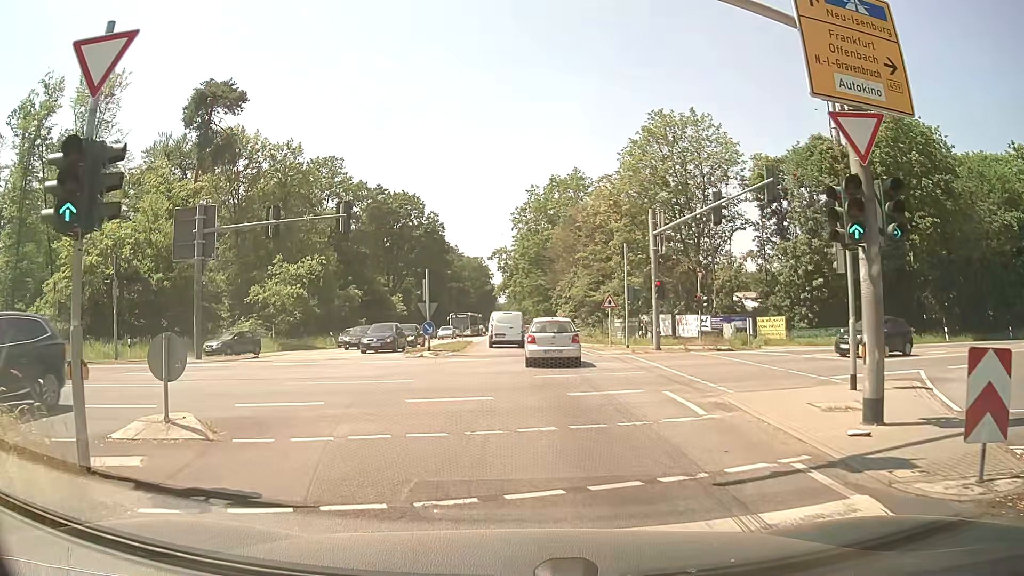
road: secondary_link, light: Day
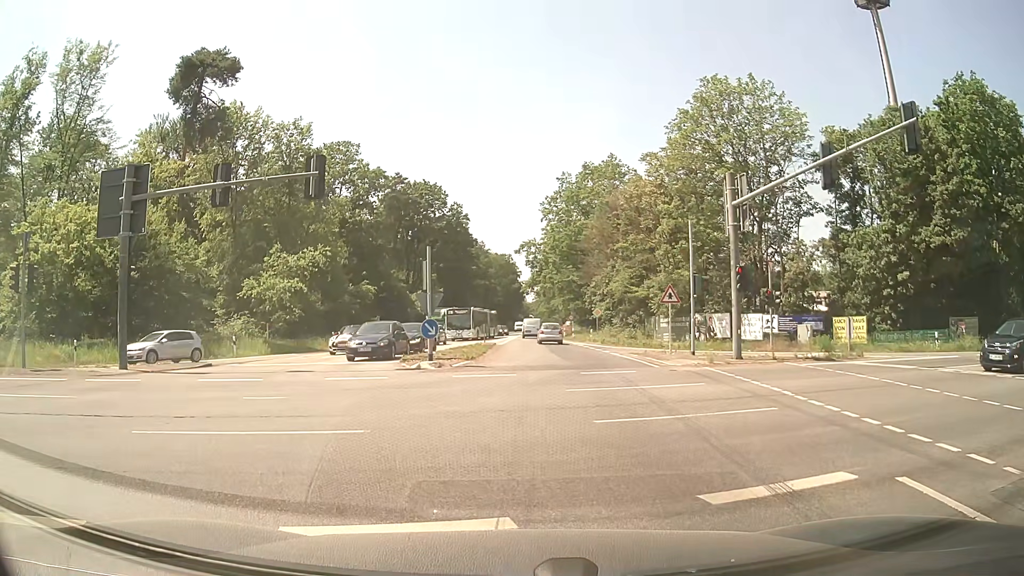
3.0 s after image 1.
(-0.1, +7.6) m; -2°
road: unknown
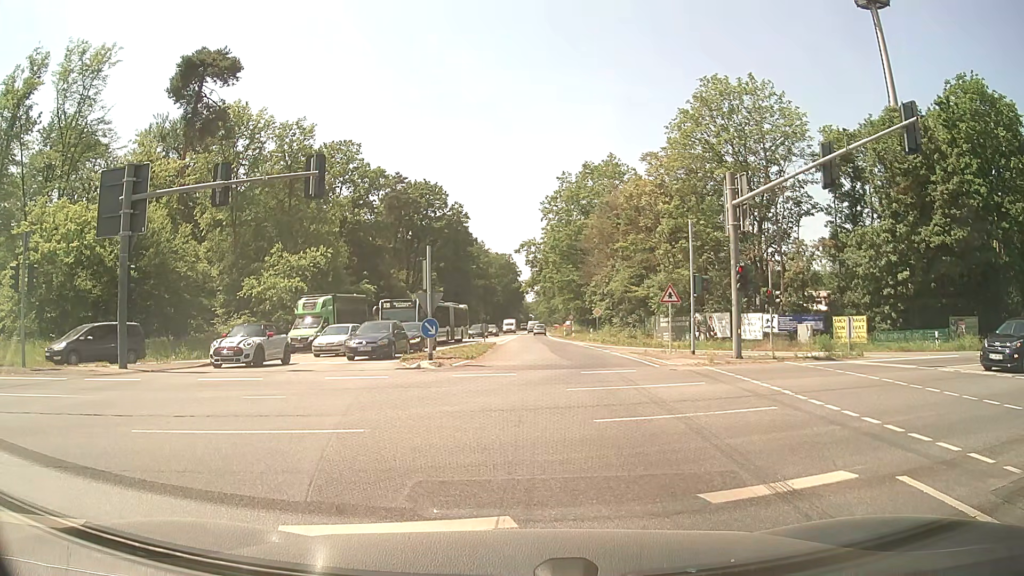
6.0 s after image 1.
(0.0, +0.1) m; 0°
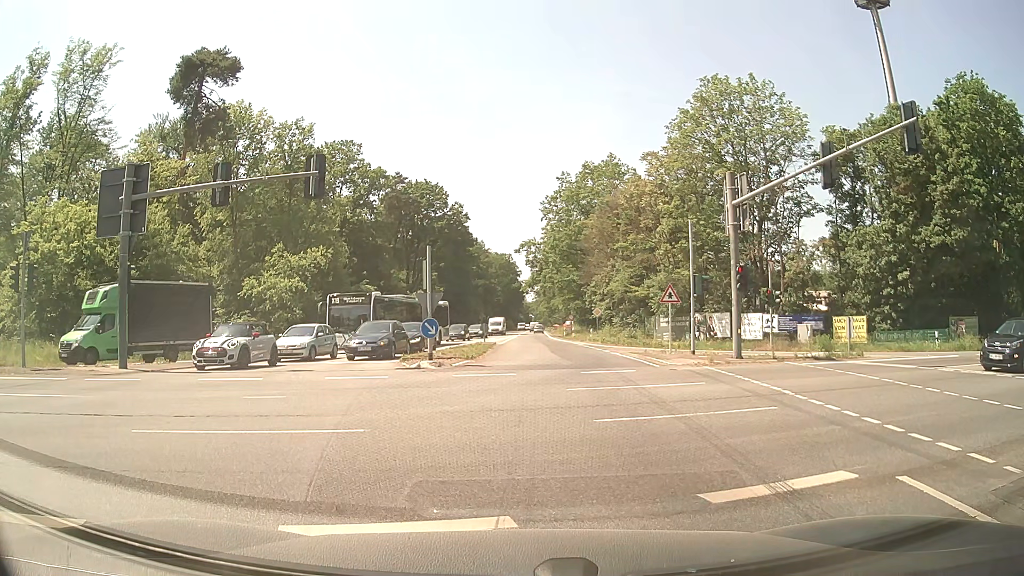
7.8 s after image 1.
(0.0, 0.0) m; 0°
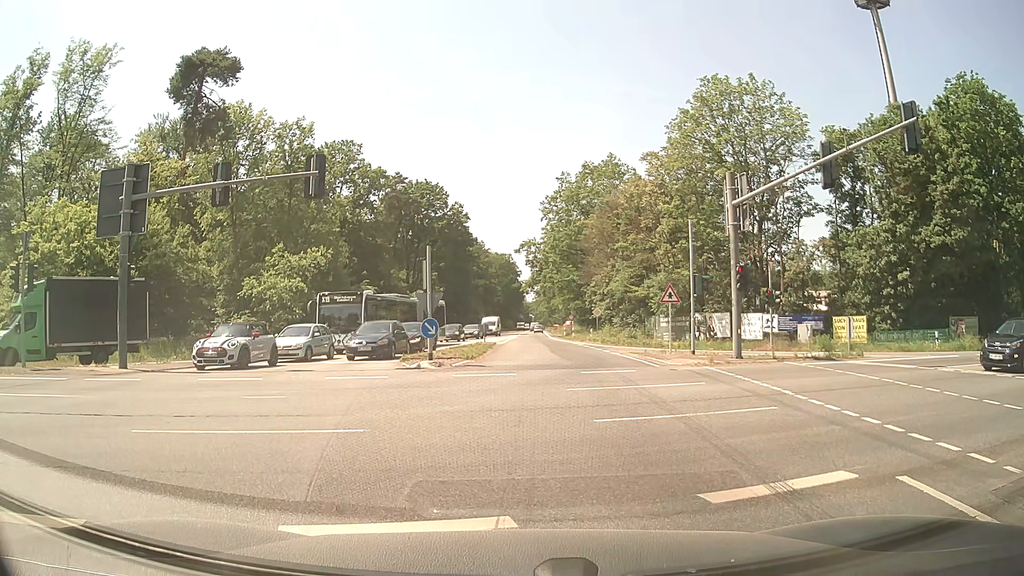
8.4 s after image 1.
(0.0, 0.0) m; 0°
